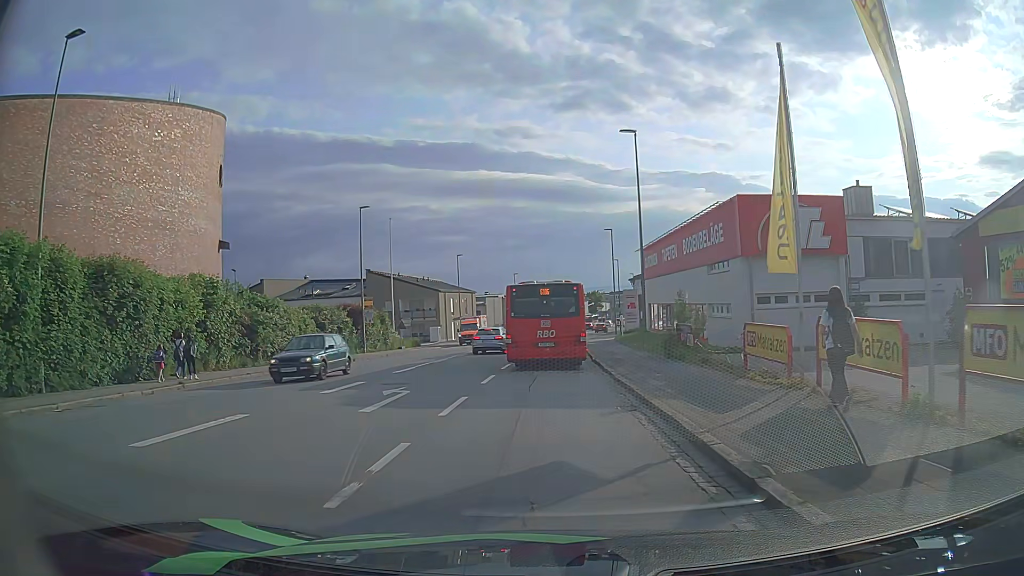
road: tertiary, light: Day
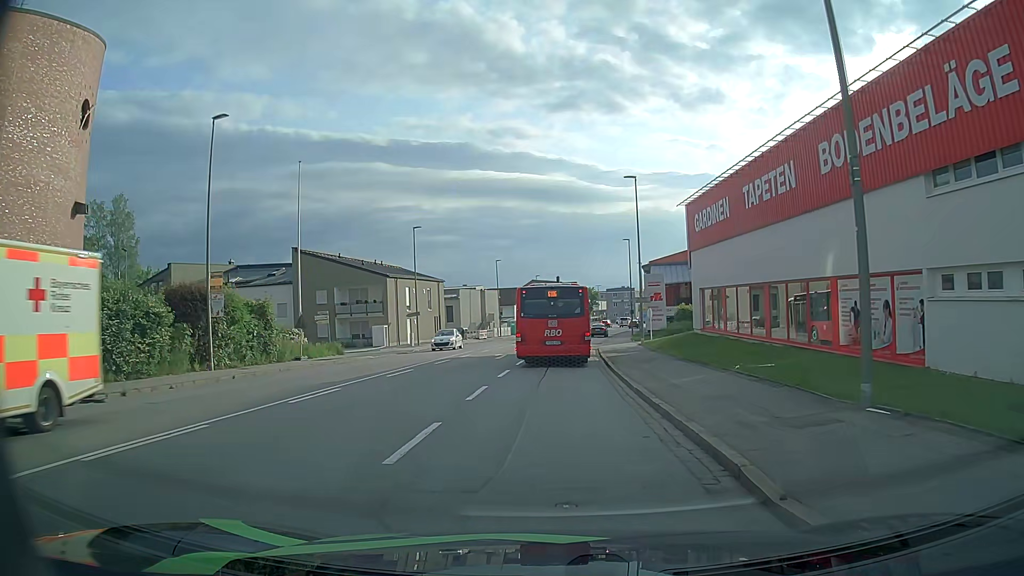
(+0.2, +22.3) m; +1°
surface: asphalt
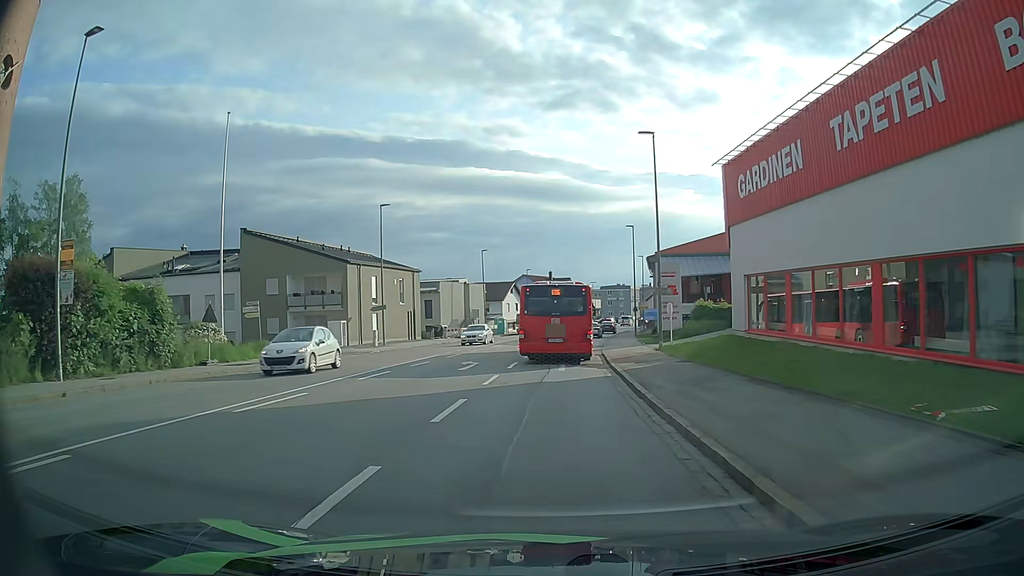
(+0.1, +9.5) m; 0°
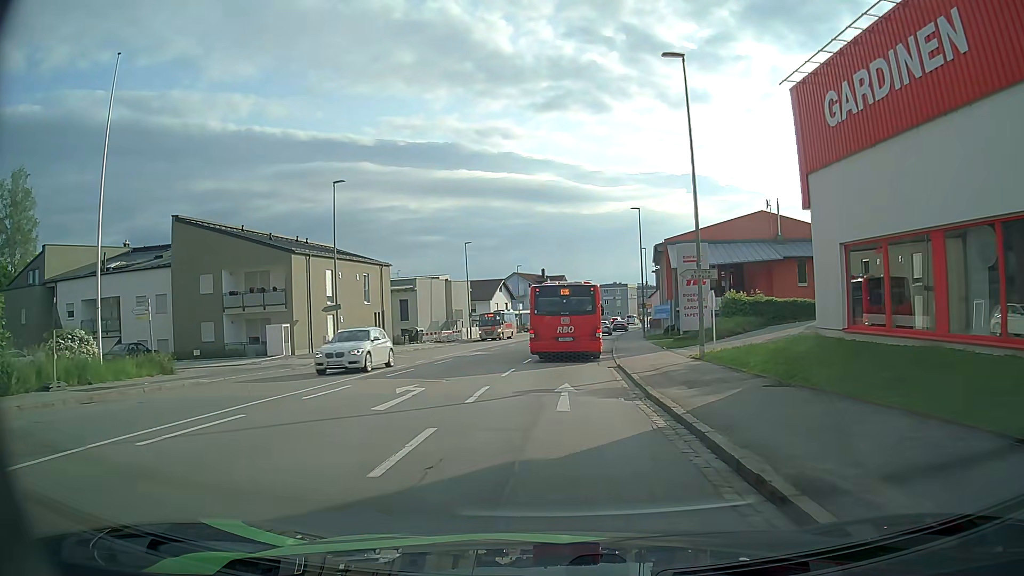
(+0.1, +9.6) m; +1°
